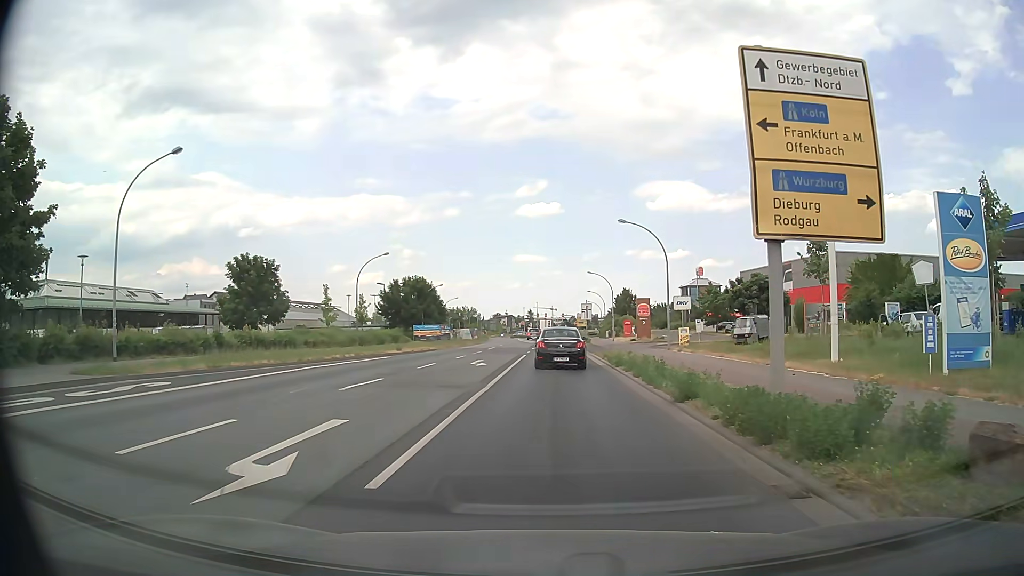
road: tertiary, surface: asphalt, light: Day
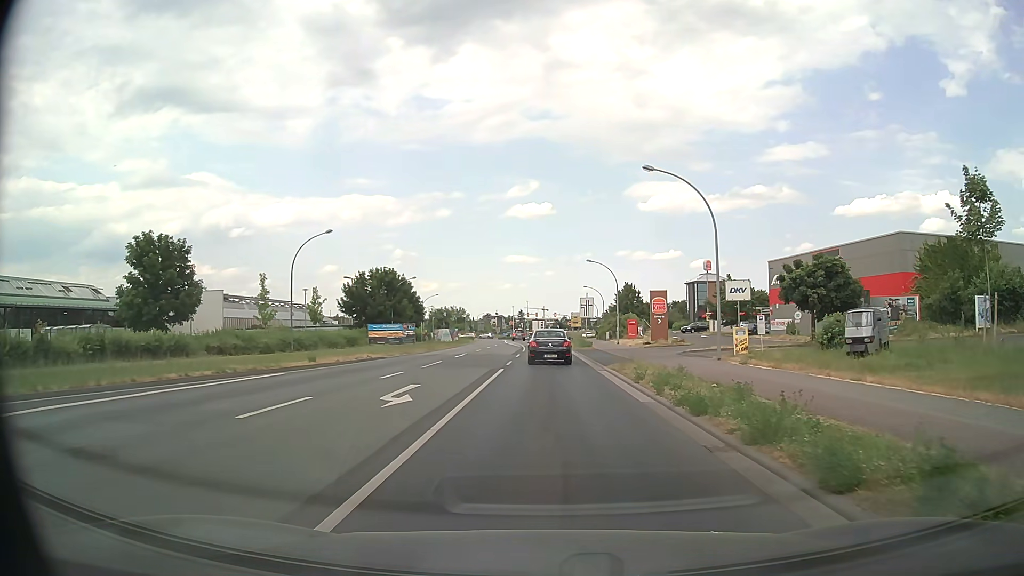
(+0.1, +13.6) m; +1°
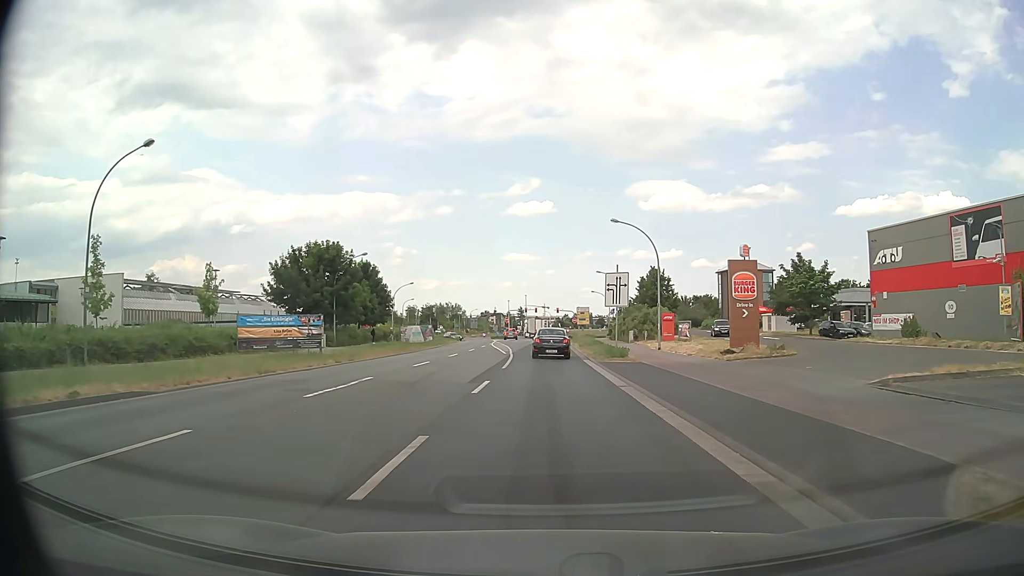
(+0.1, +22.3) m; 0°
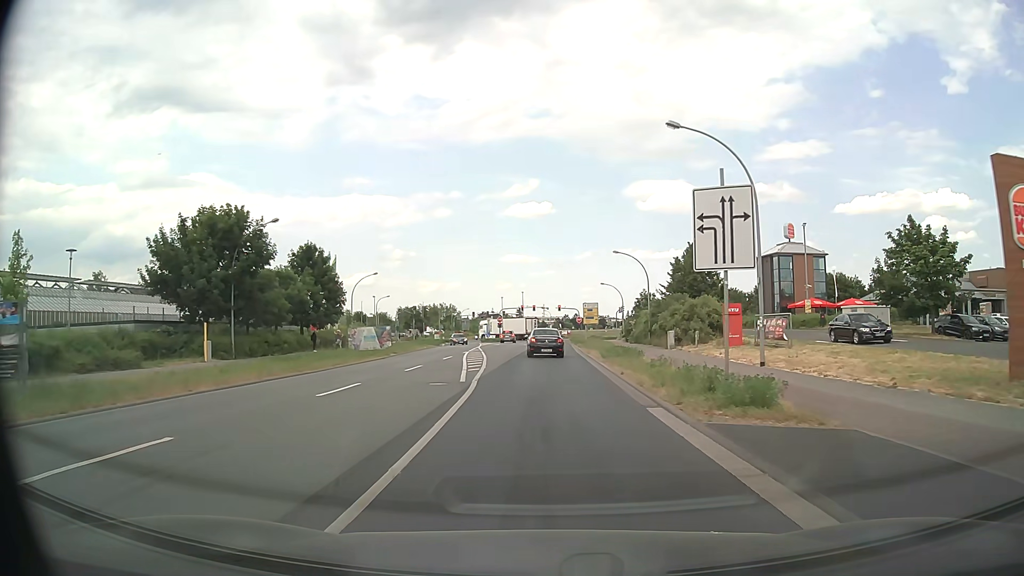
(+0.1, +19.4) m; 0°
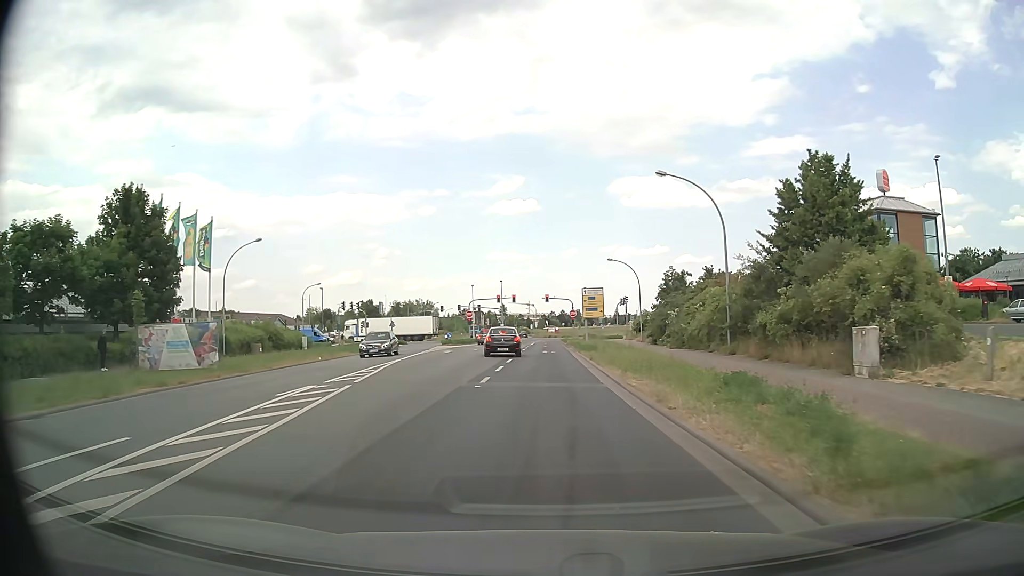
(+0.2, +27.2) m; +1°
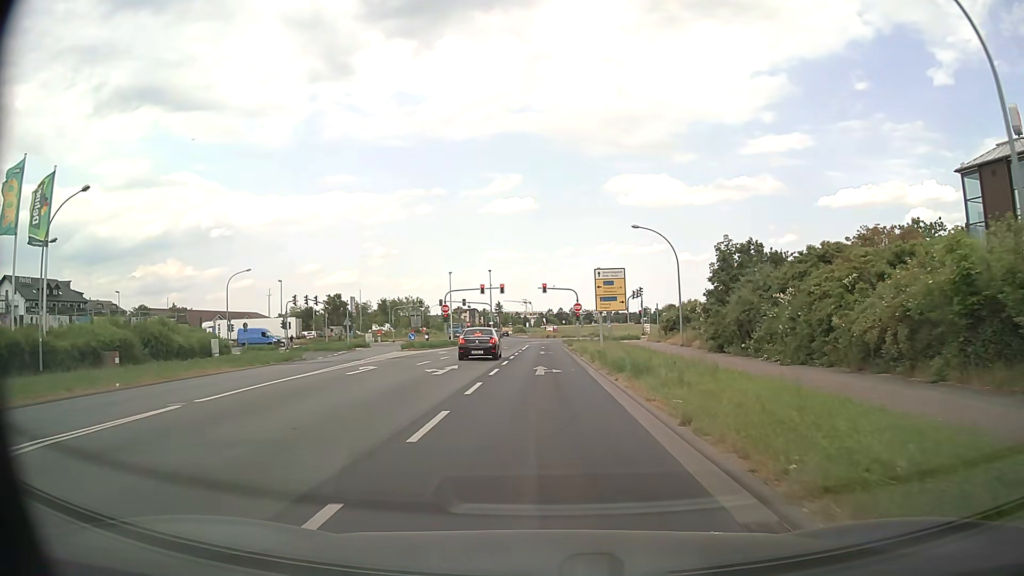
(0.0, +19.1) m; 0°
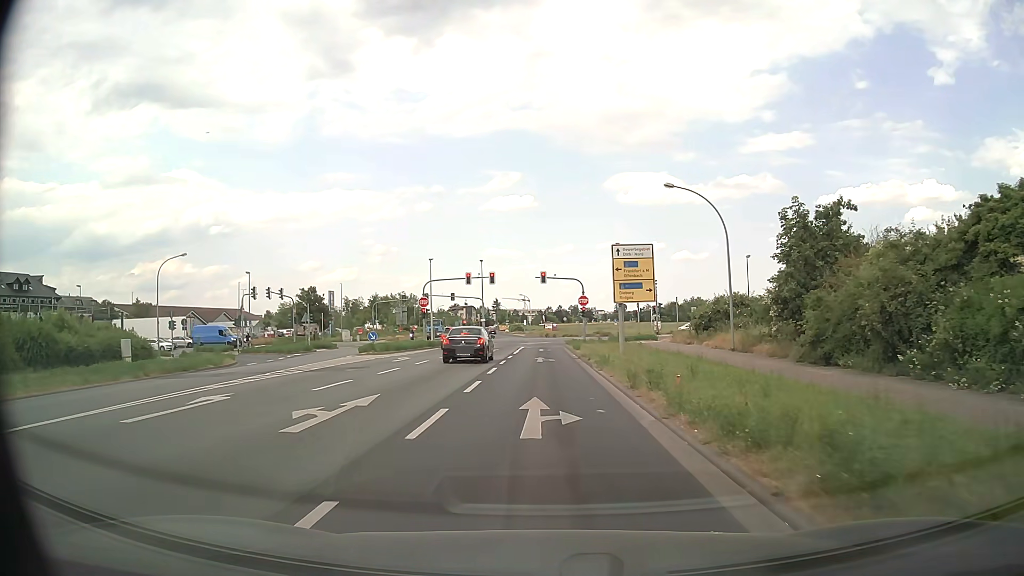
(0.0, +11.8) m; 0°
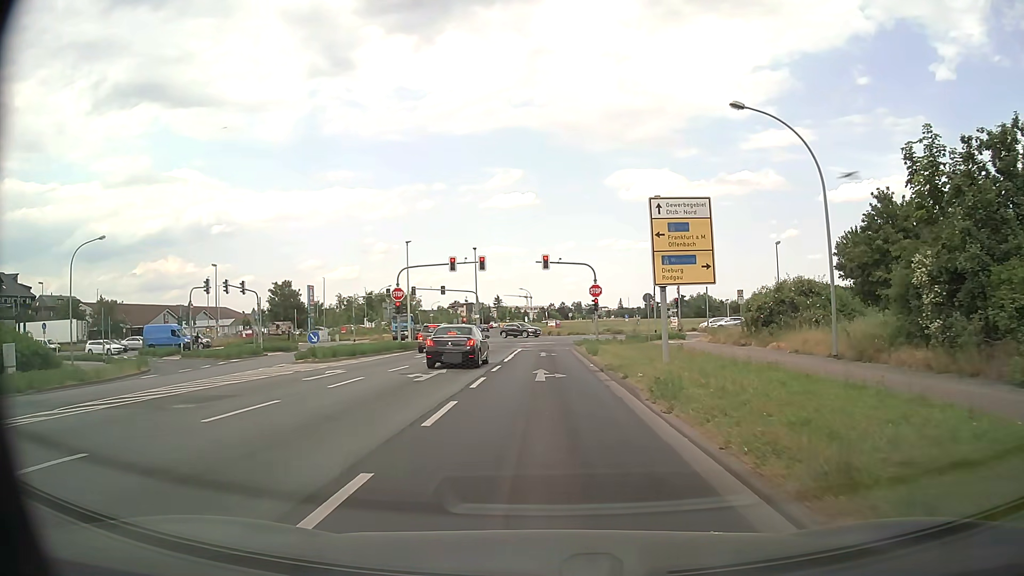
(0.0, +11.0) m; 0°
